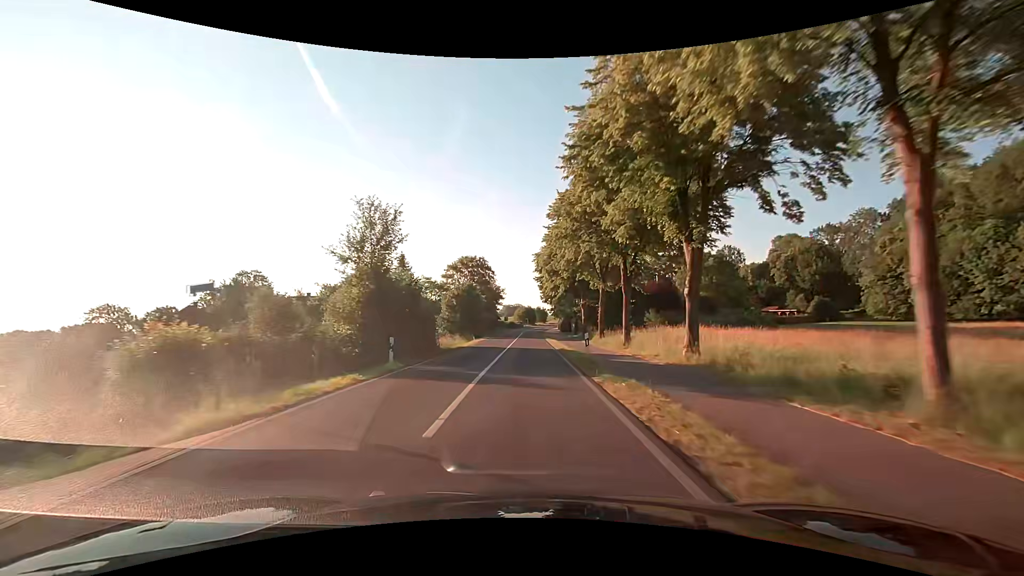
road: secondary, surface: asphalt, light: Day
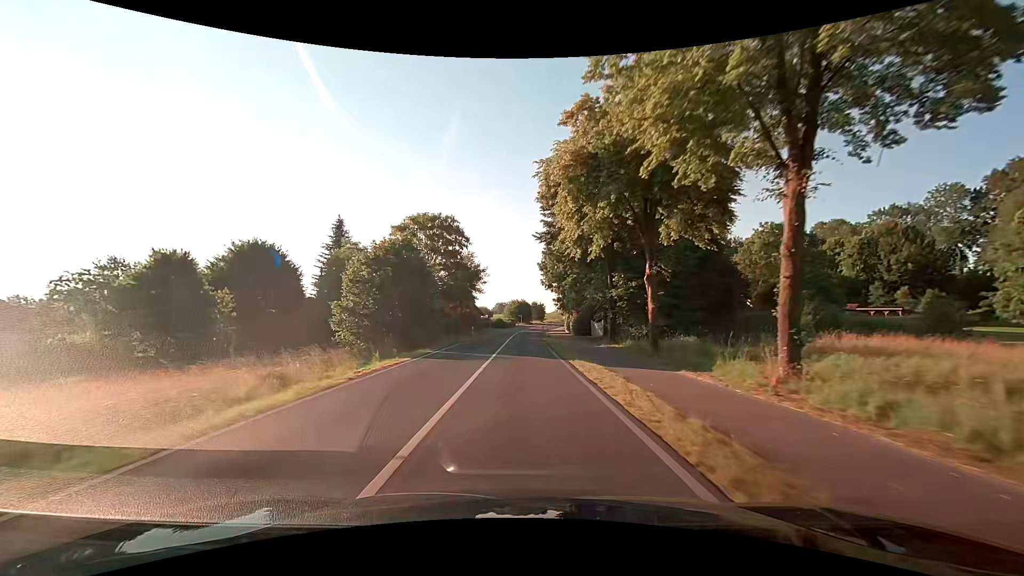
(+0.3, +32.2) m; +1°
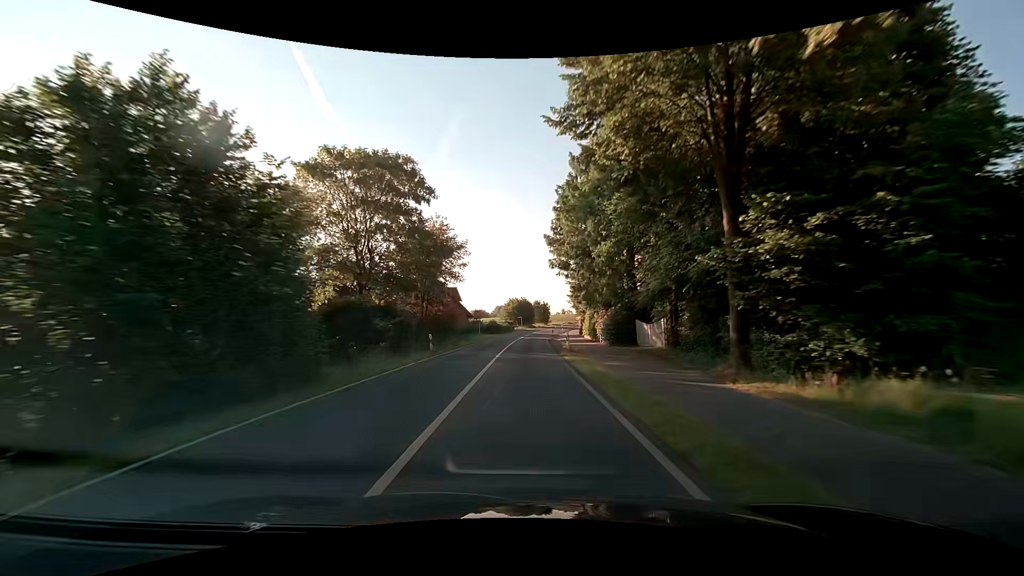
(0.0, +21.4) m; 0°
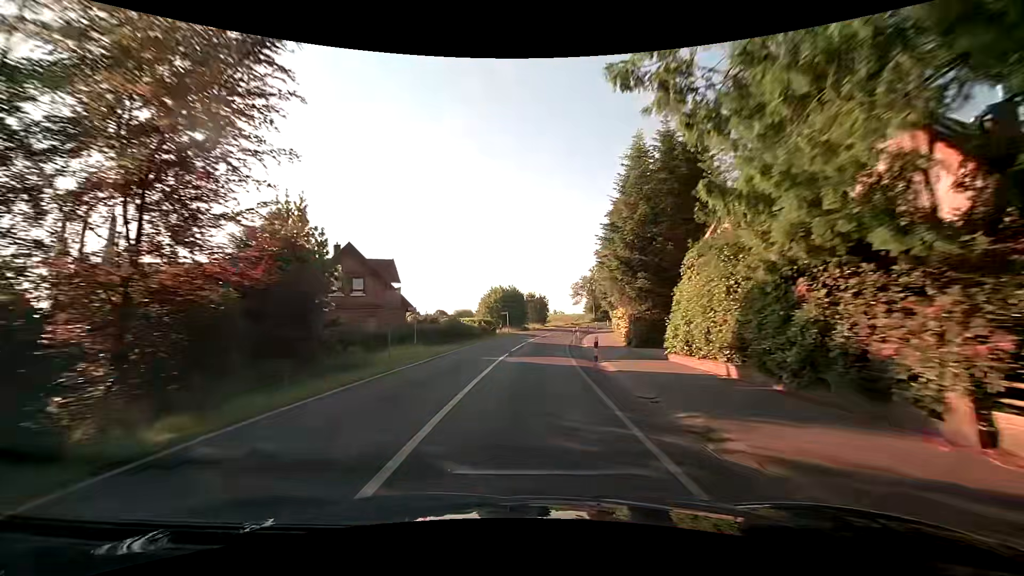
(+0.2, +31.8) m; +1°
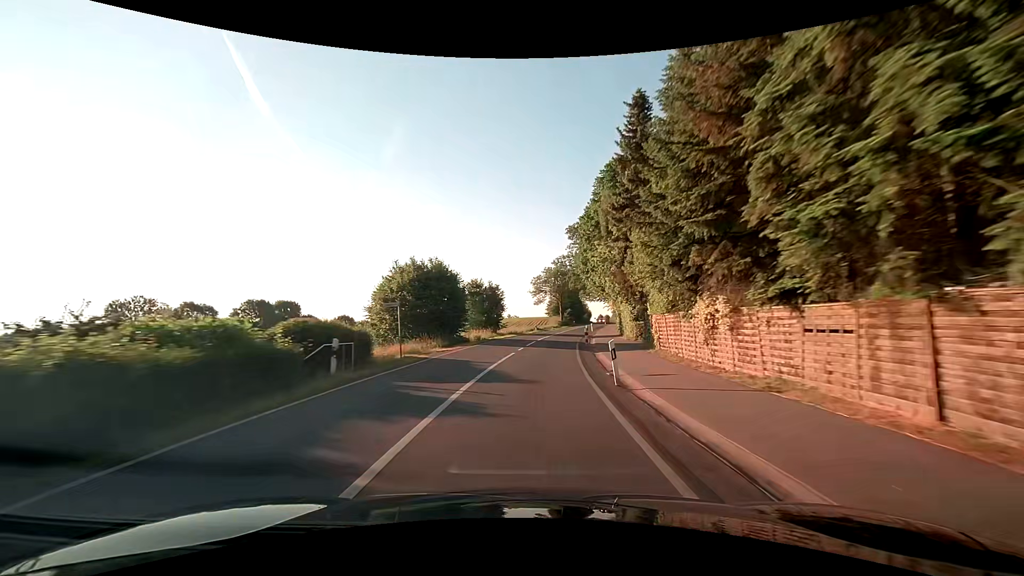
(+1.1, +31.4) m; +5°
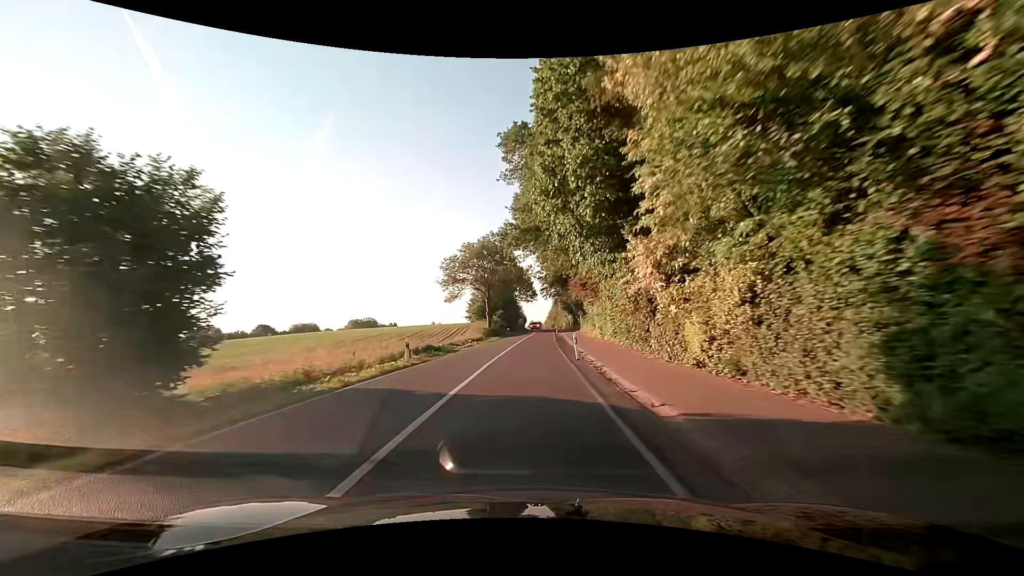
(+3.2, +40.9) m; +8°
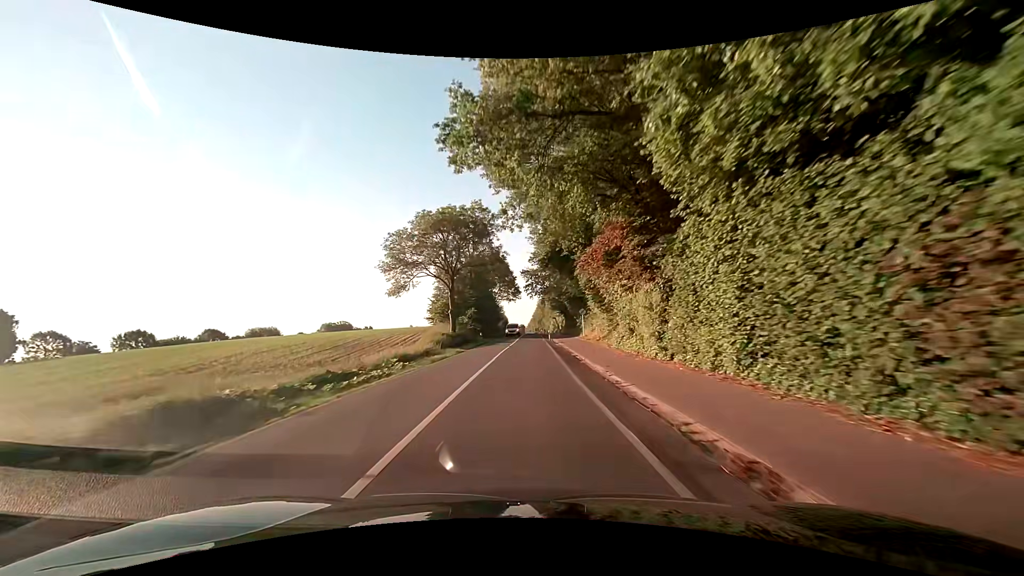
(+0.4, +20.5) m; +2°
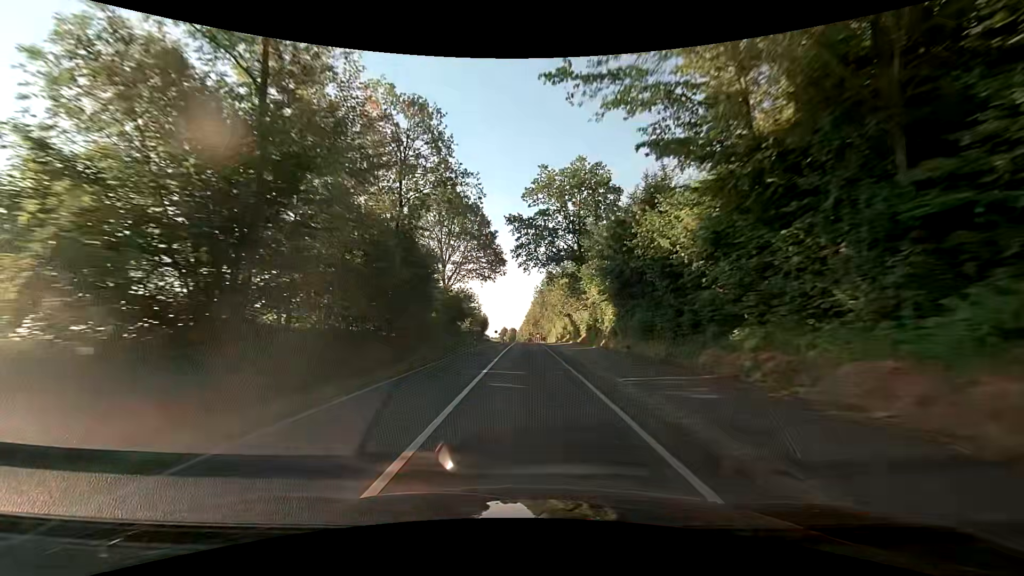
(+0.5, +53.4) m; +1°
